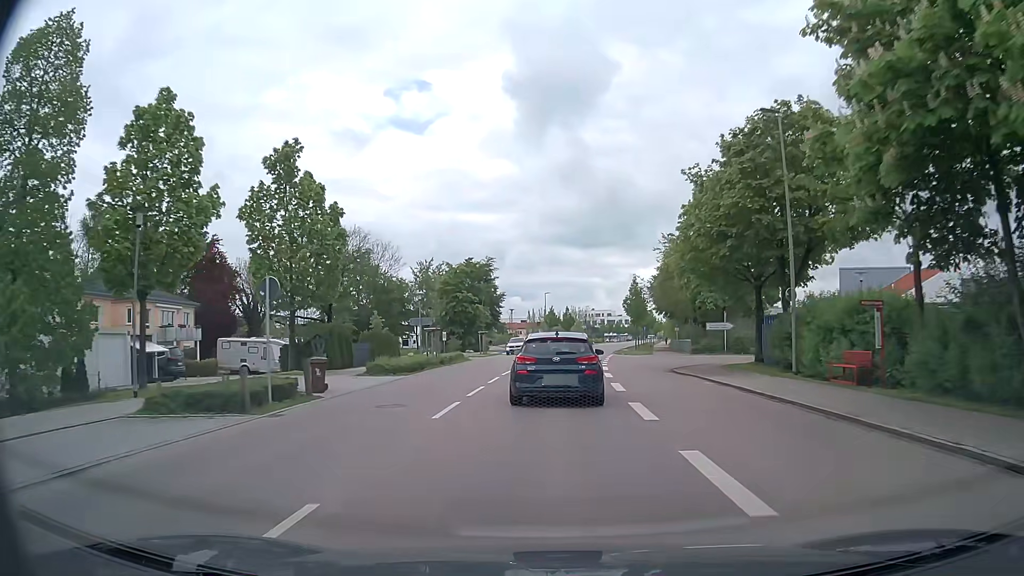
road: tertiary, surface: asphalt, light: Day
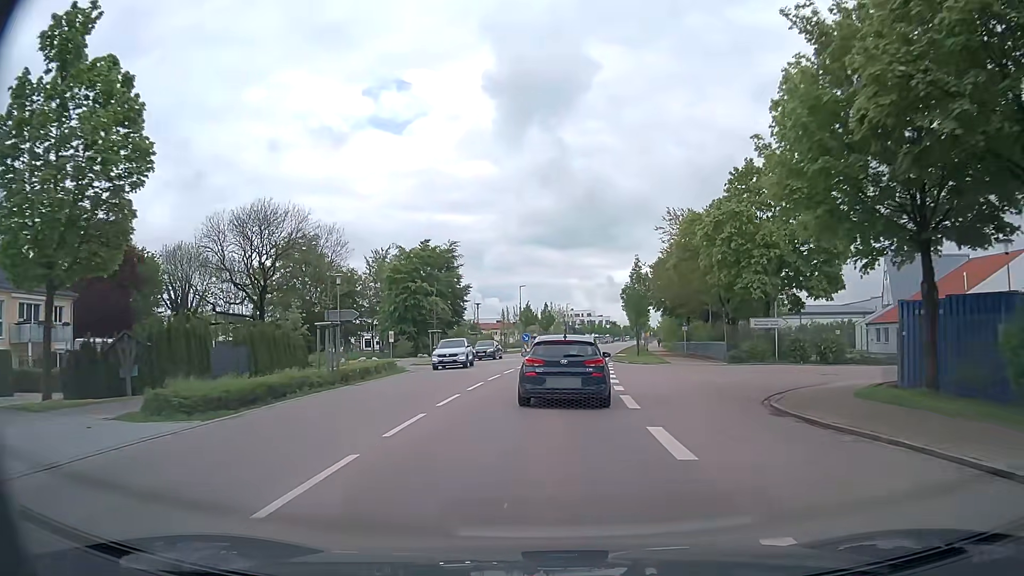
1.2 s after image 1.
(+0.2, +15.6) m; +2°
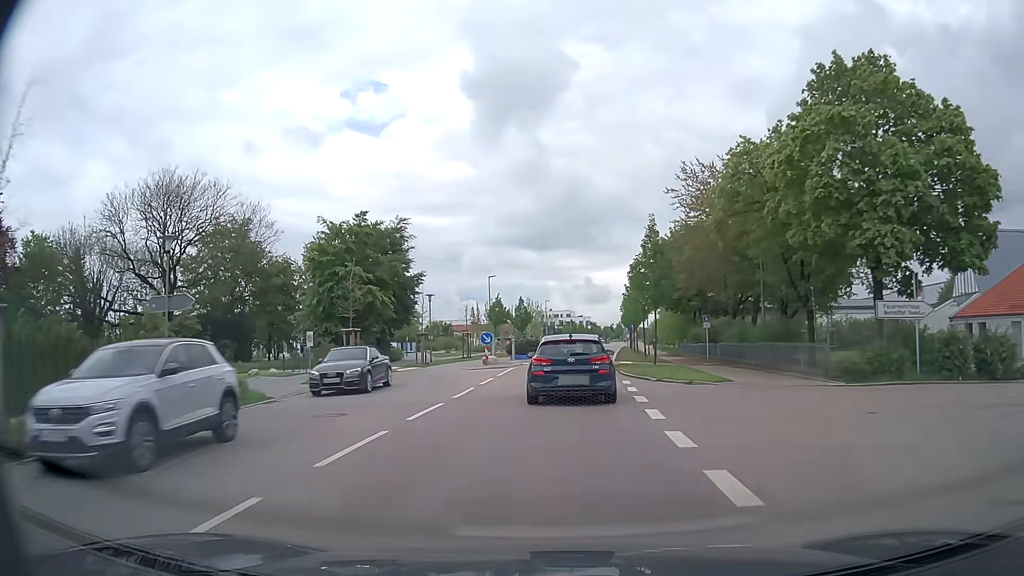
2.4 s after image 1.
(+0.3, +15.8) m; +2°
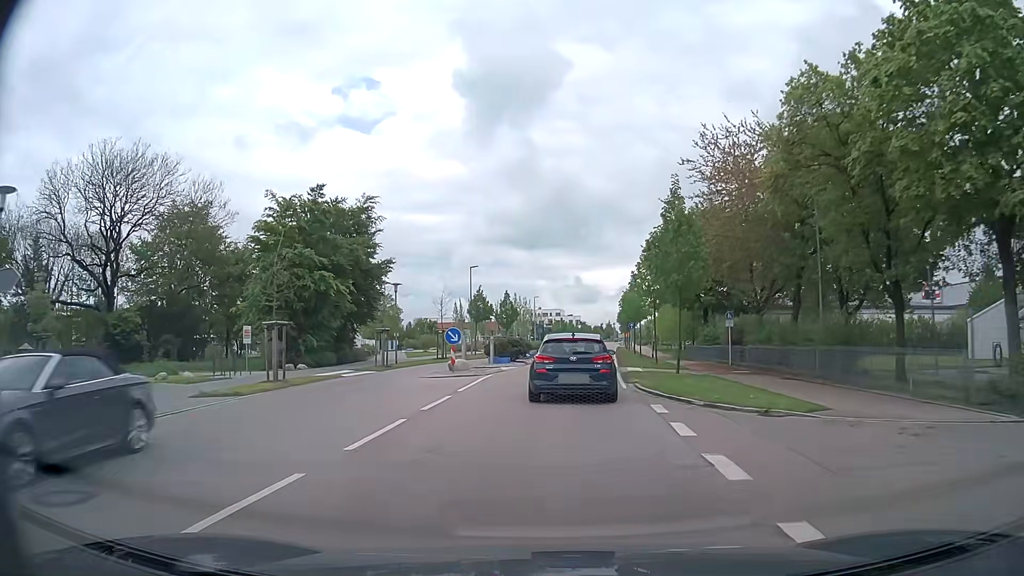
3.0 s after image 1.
(+0.1, +8.1) m; +1°
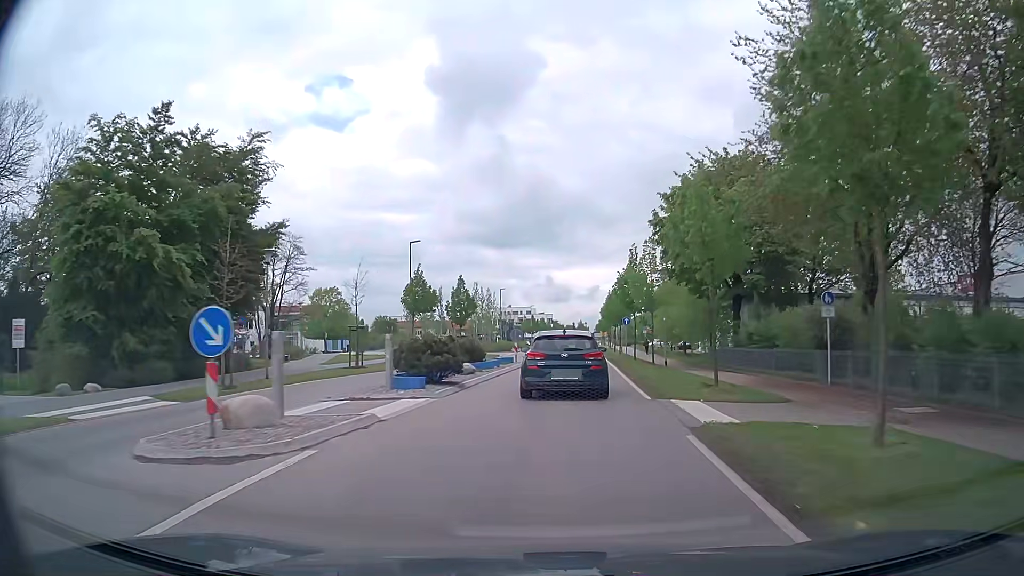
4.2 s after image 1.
(+0.3, +16.3) m; +3°
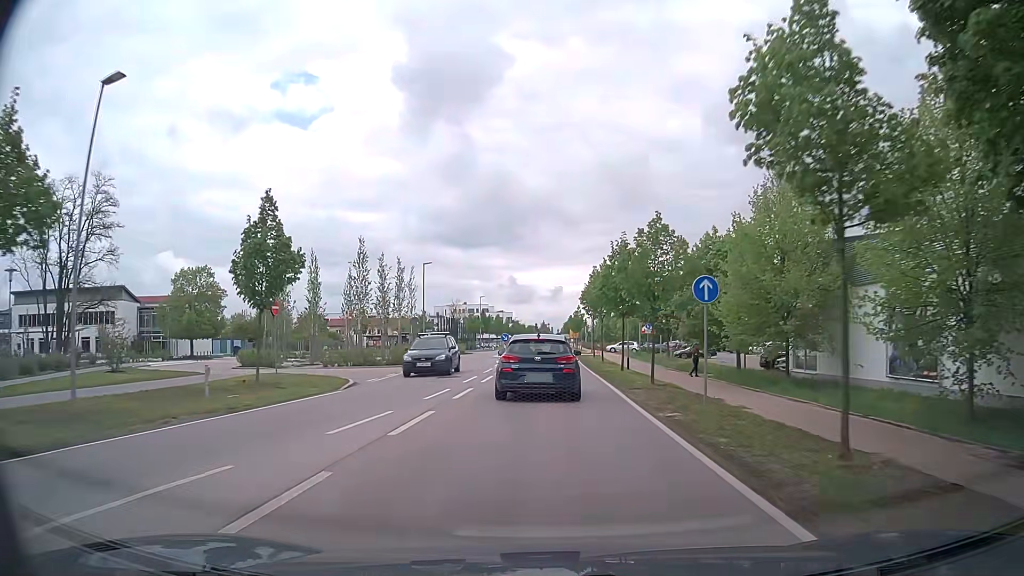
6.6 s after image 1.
(+1.1, +32.6) m; +3°
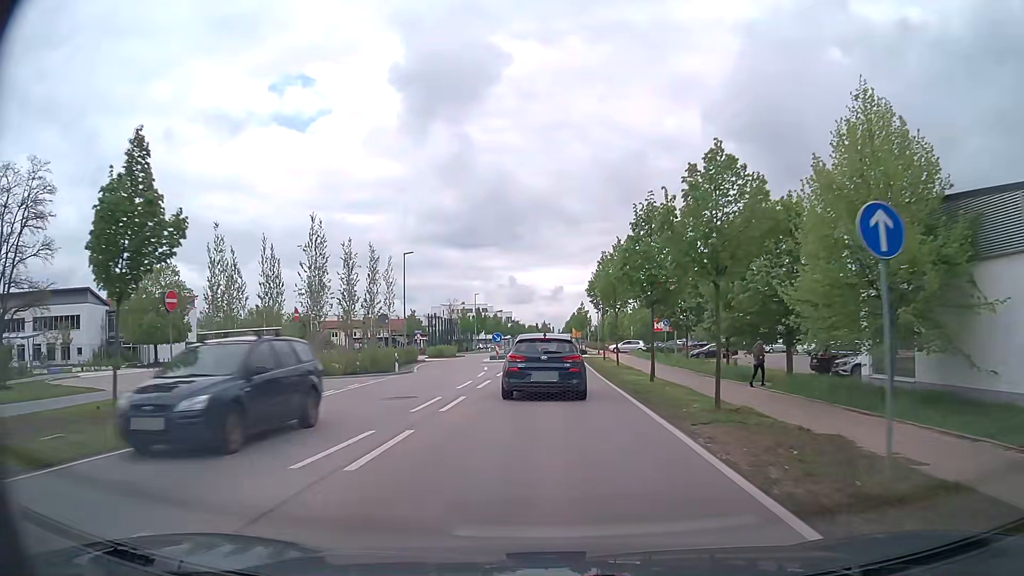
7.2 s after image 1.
(0.0, +8.2) m; 0°
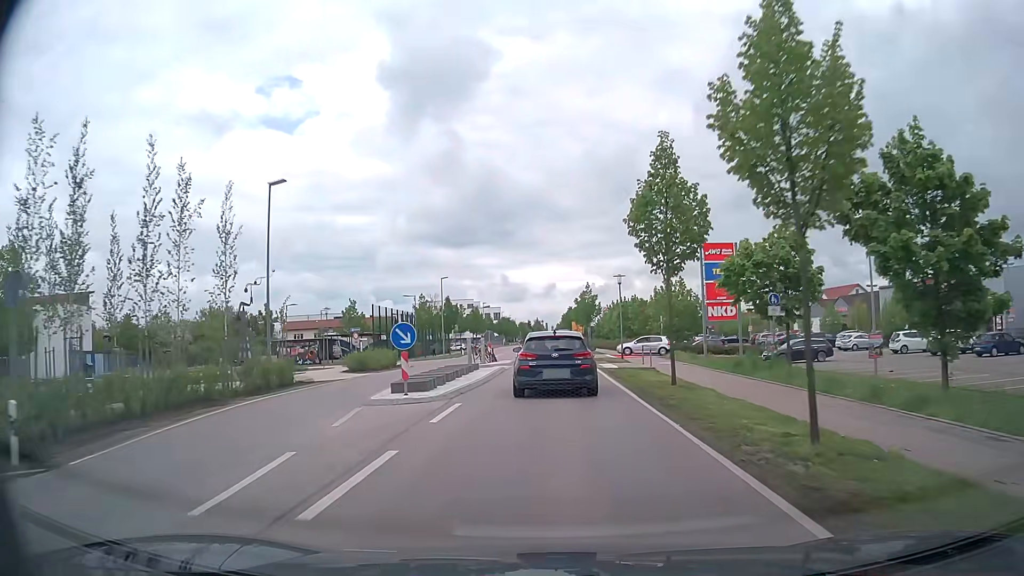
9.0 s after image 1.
(+0.2, +24.8) m; +1°
(0, +10) (0, +20) (0, +30) (0, +40) (0, +50) (0, +60) (0, +70) (0, +80) (0, +90) (0, +100) m
